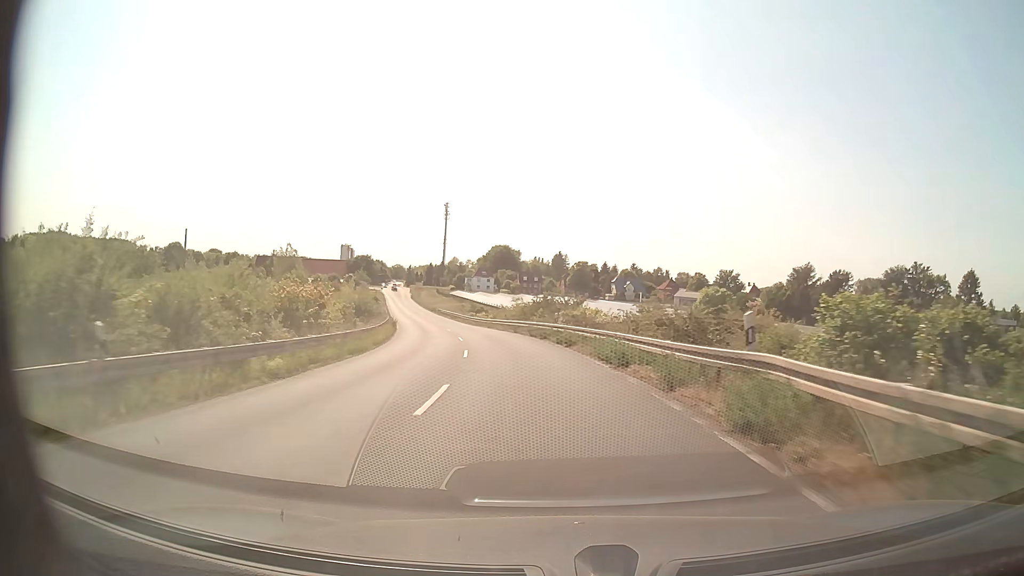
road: tertiary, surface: asphalt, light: Day
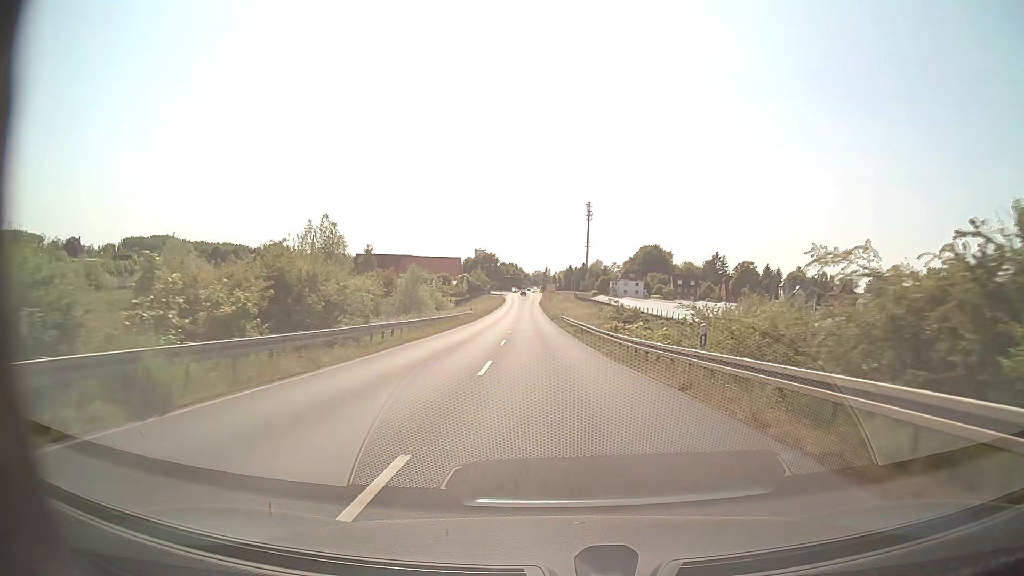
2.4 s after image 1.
(-4.9, +42.8) m; -12°
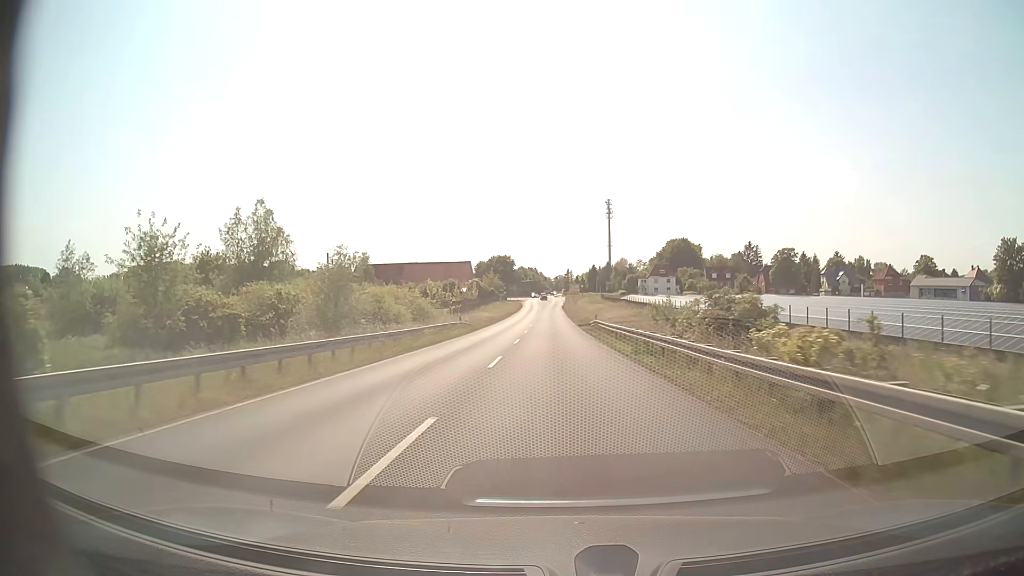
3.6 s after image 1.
(-0.5, +21.9) m; -2°
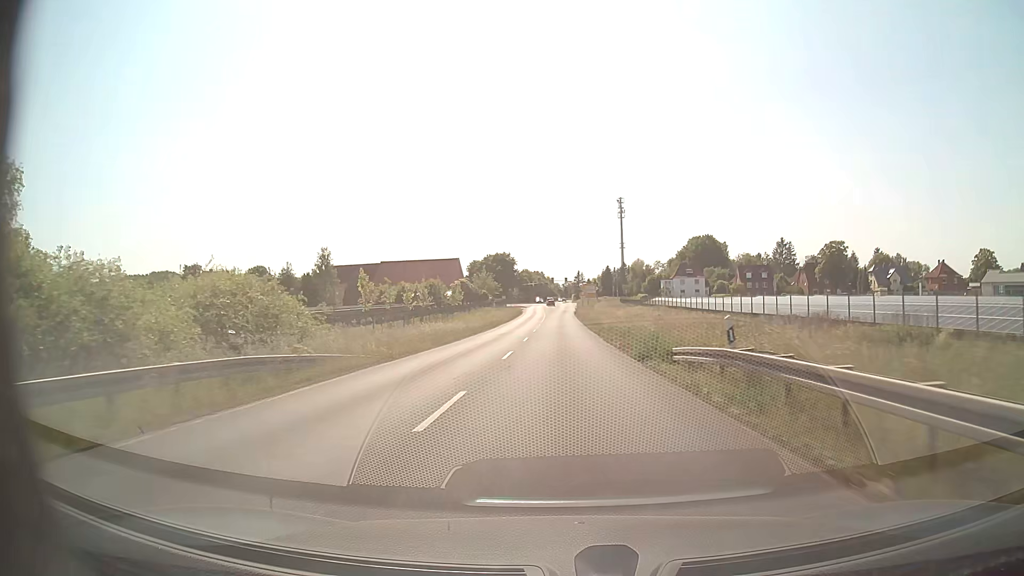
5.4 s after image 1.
(-0.4, +33.0) m; -1°
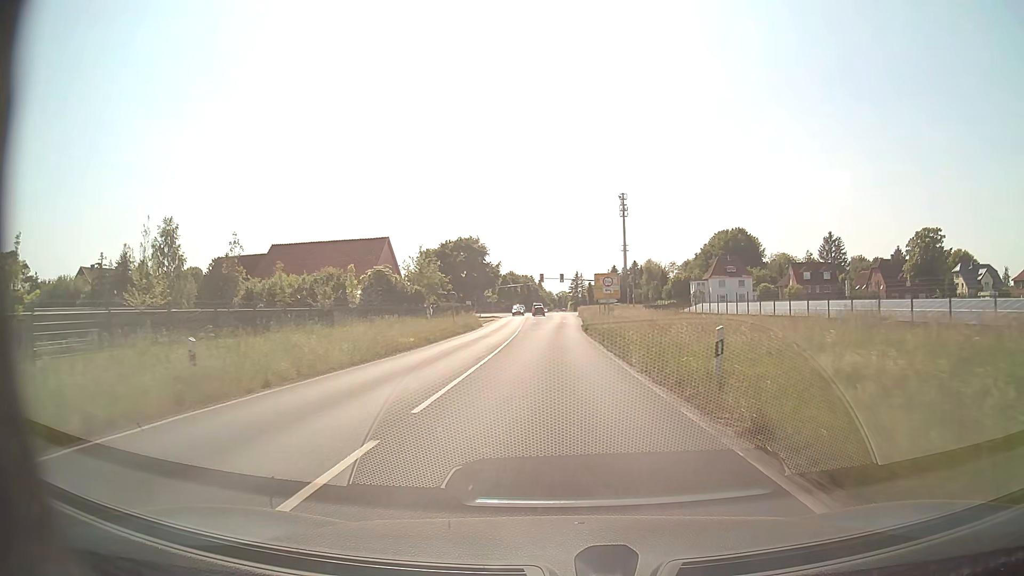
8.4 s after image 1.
(+0.4, +52.5) m; +1°
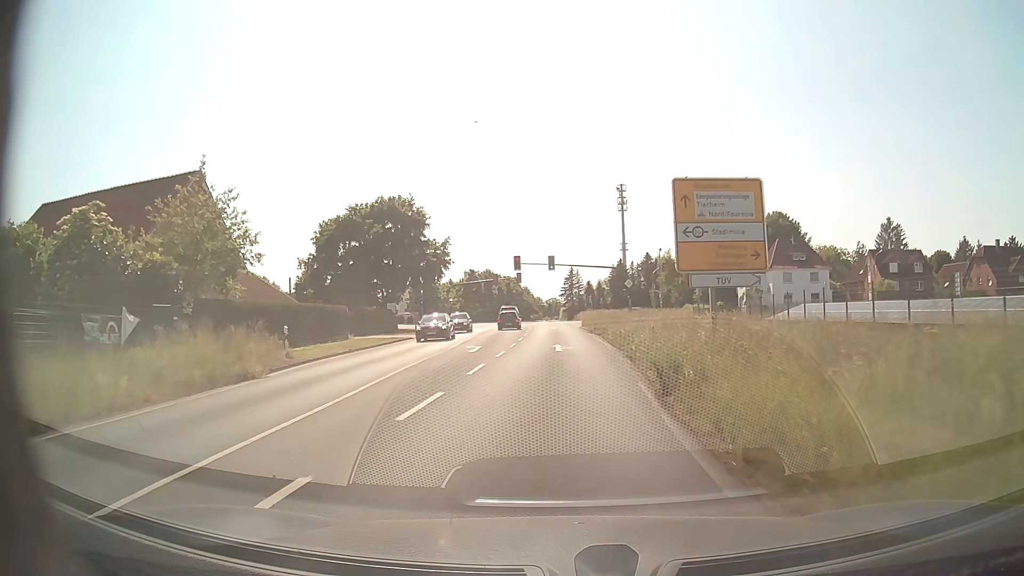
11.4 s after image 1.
(+0.3, +44.6) m; +1°
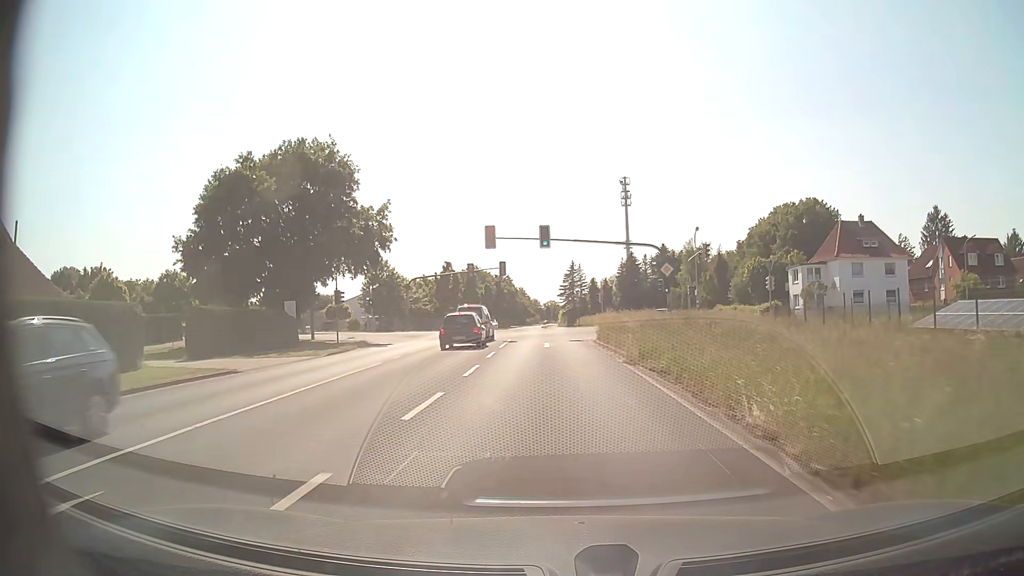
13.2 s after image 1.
(+0.1, +23.6) m; 0°
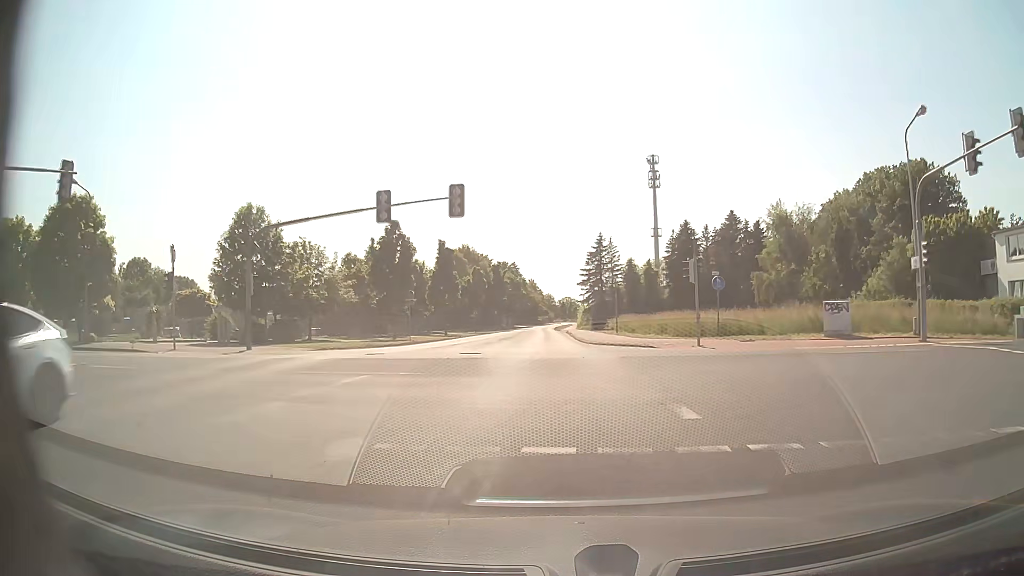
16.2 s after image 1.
(-0.4, +38.0) m; -1°
(0, +10) (0, +20) (0, +30) (0, +40) (-1, +50) (-1, +60) (-1, +70) (-2, +80) (-2, +90) (-2, +100) m
